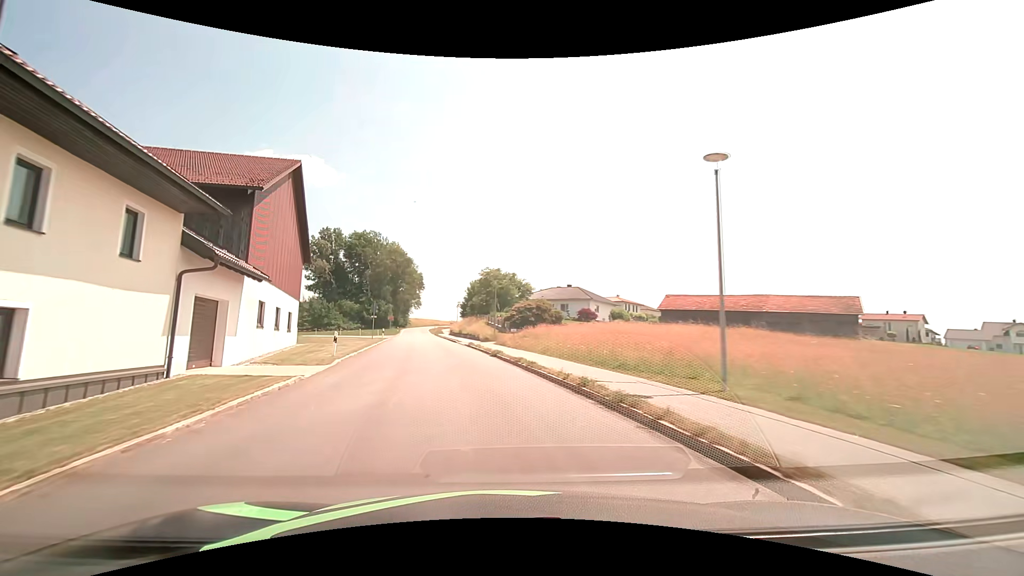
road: tertiary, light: Day
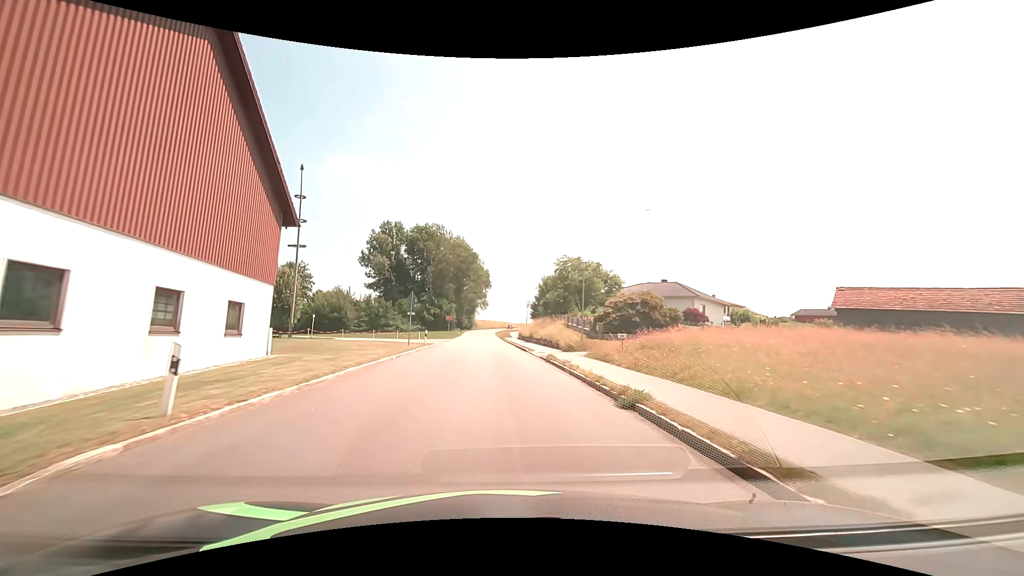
(-1.4, +14.7) m; -8°
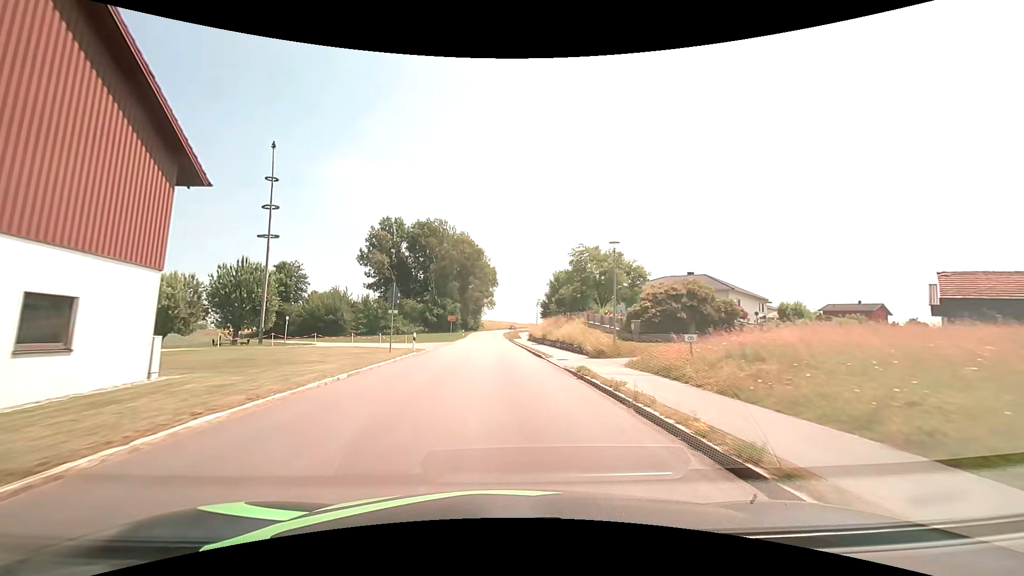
(-0.1, +7.4) m; -1°
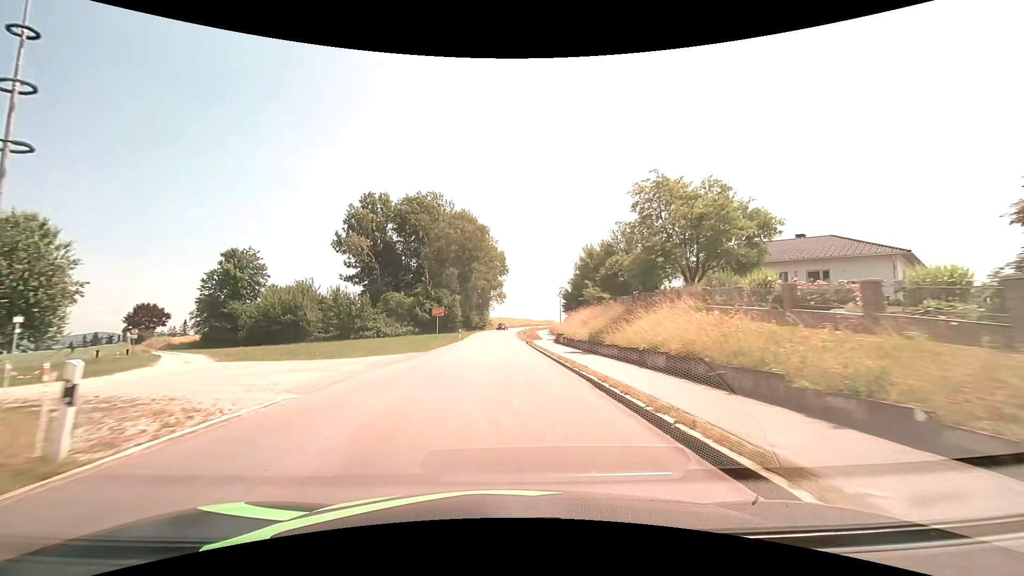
(-0.5, +22.6) m; -2°
